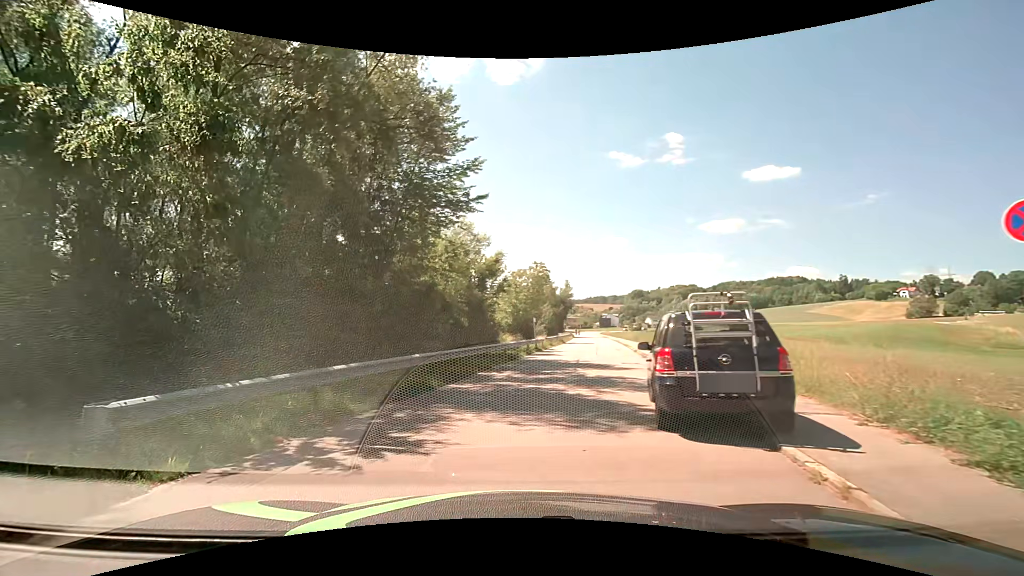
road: residential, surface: asphalt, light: Day
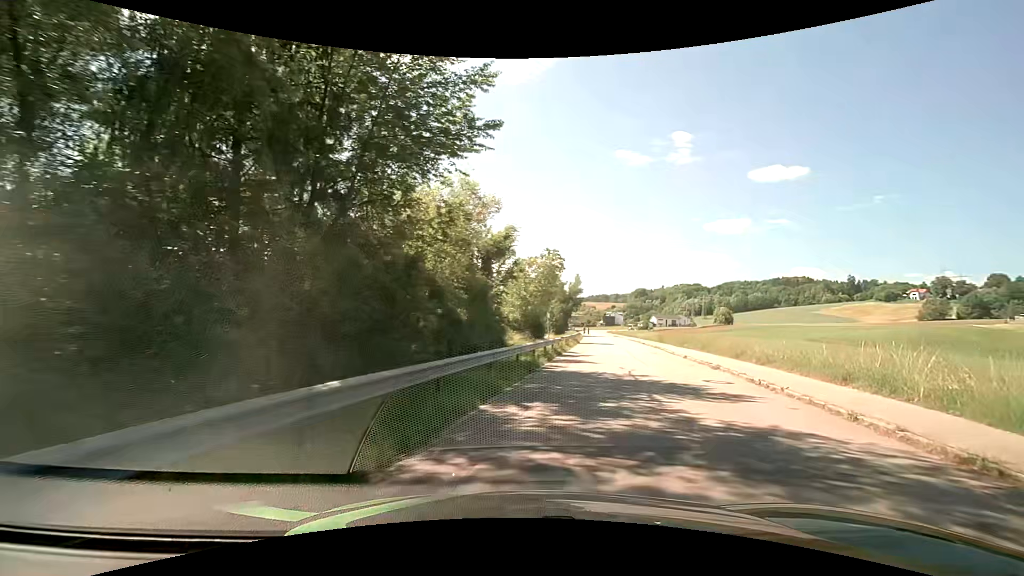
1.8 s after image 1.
(-0.7, +8.0) m; 0°
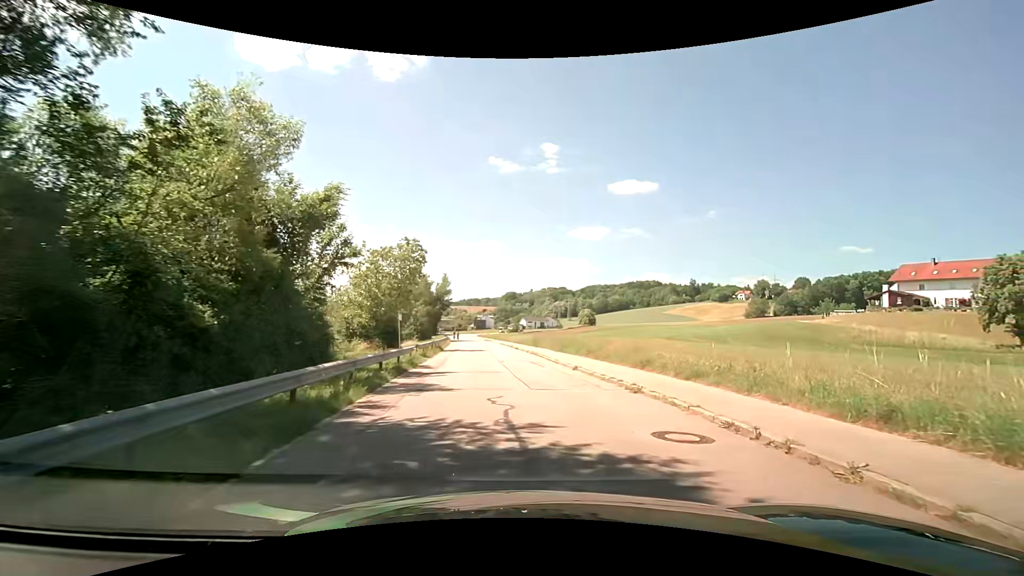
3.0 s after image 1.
(+1.1, +7.8) m; +14°
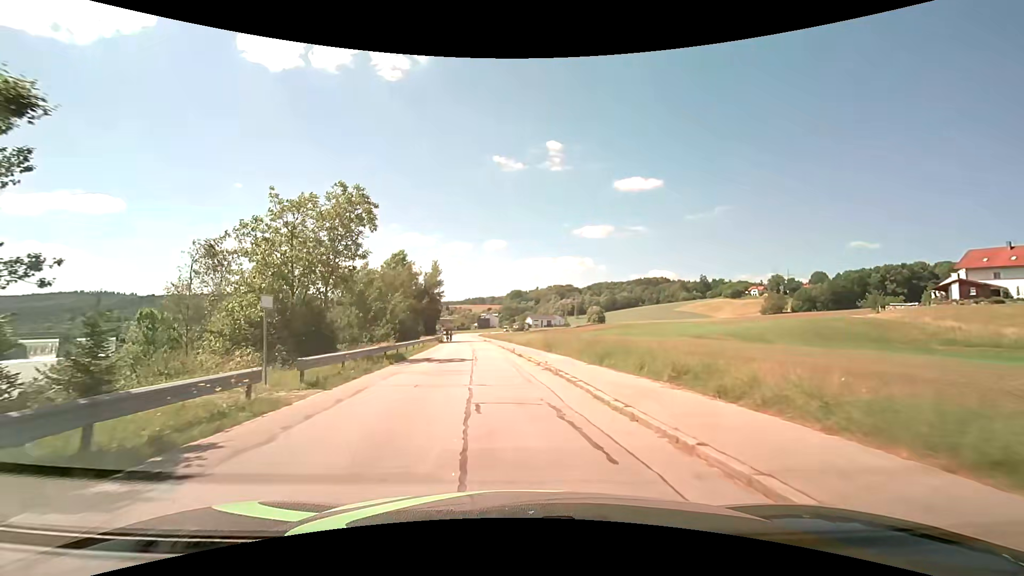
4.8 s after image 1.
(+0.3, +15.2) m; 0°
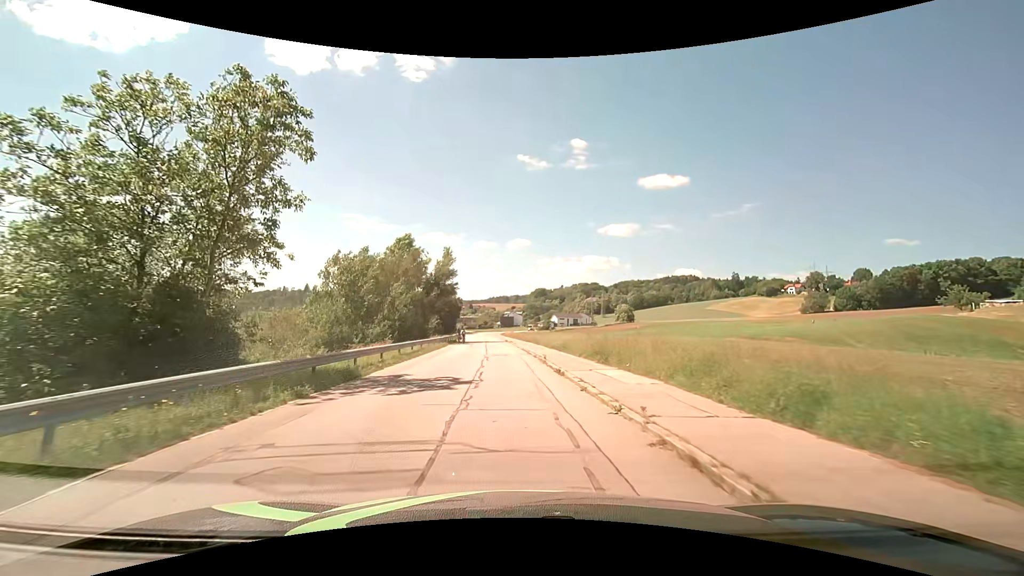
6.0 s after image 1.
(-0.3, +11.7) m; -3°
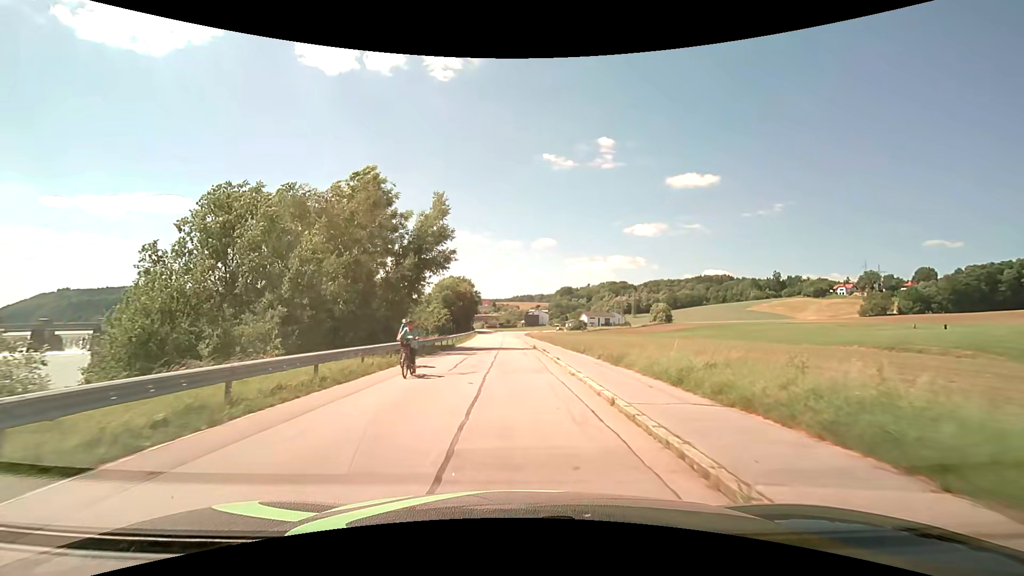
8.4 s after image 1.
(-0.5, +25.2) m; -2°
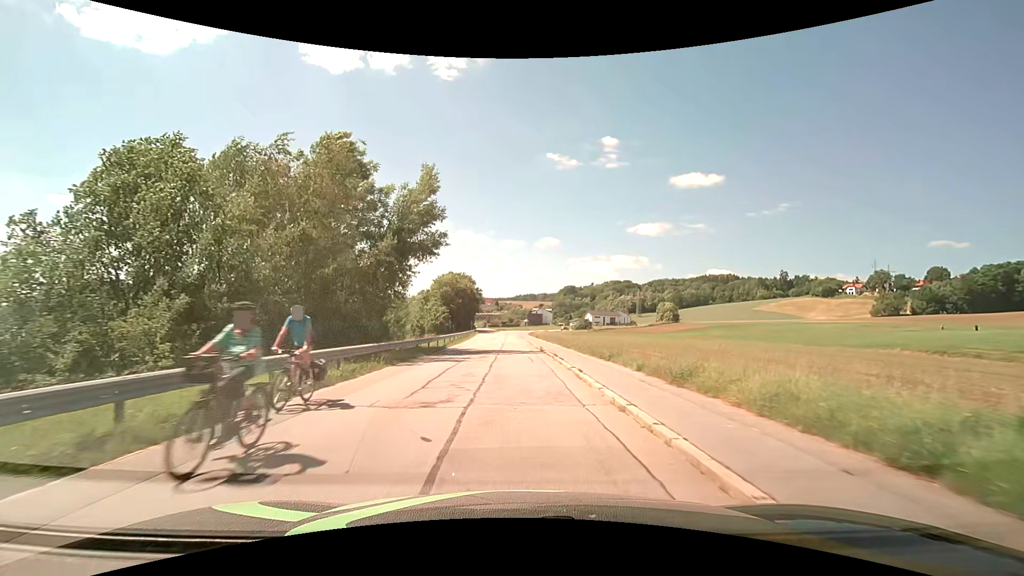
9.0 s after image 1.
(0.0, +6.6) m; 0°
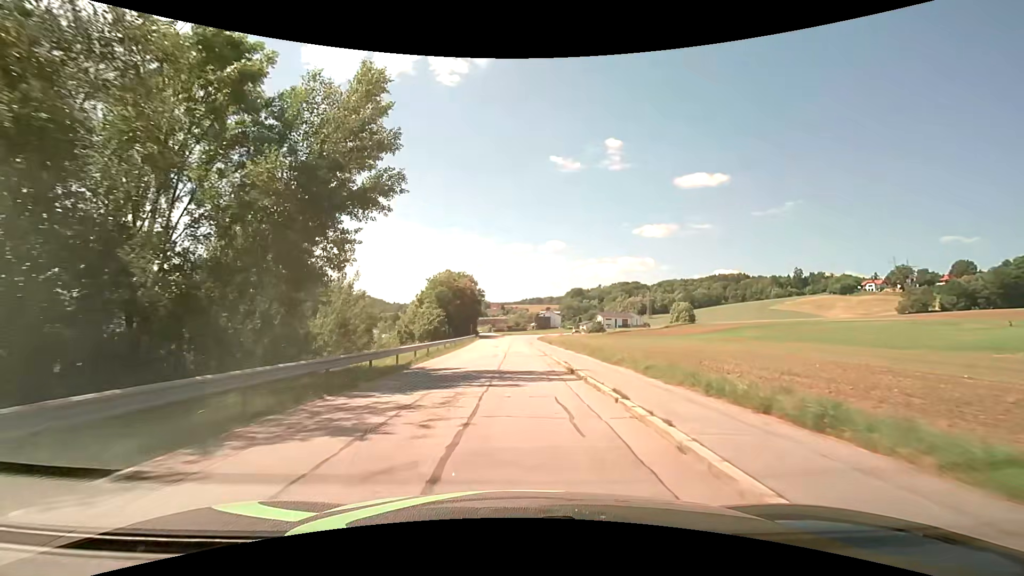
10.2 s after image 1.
(0.0, +13.4) m; -1°
(0, +10) (0, +20) (0, +30) (0, +40) (-1, +50) (-1, +60) (-1, +70) (-1, +80) (0, +90) (+1, +100) m
